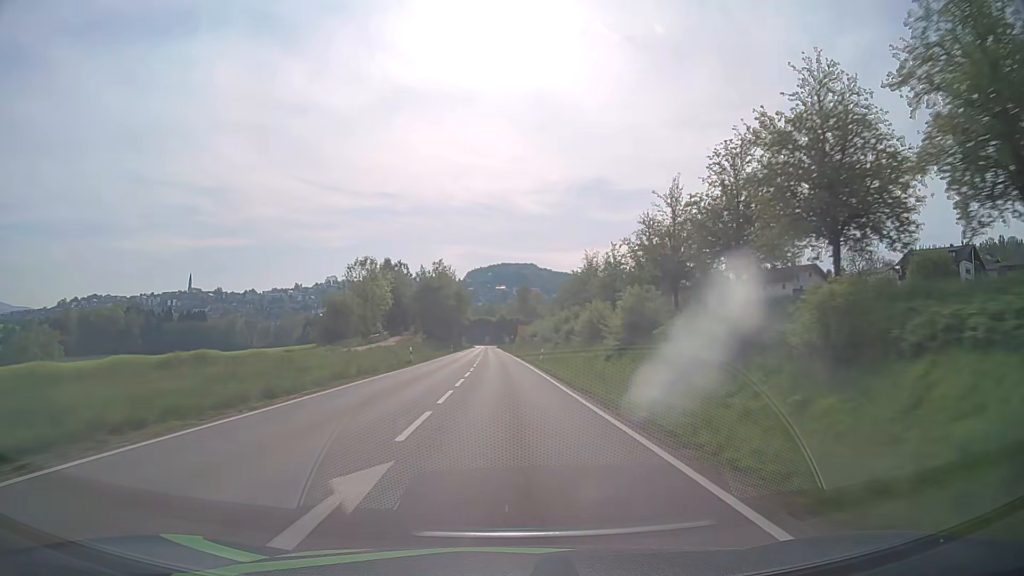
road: secondary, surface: asphalt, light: Day
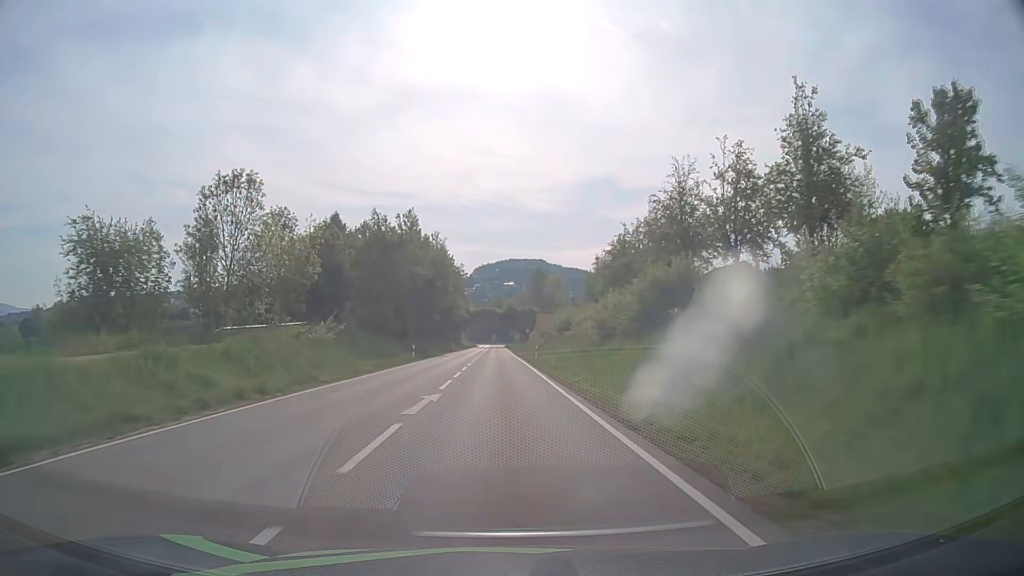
(-0.3, +44.6) m; -1°
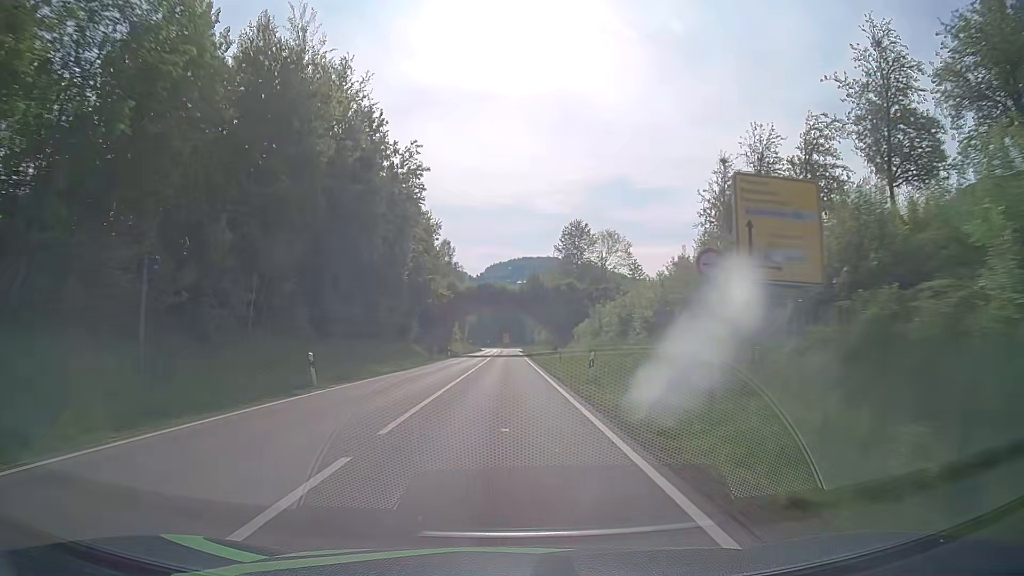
(-0.4, +69.4) m; -1°
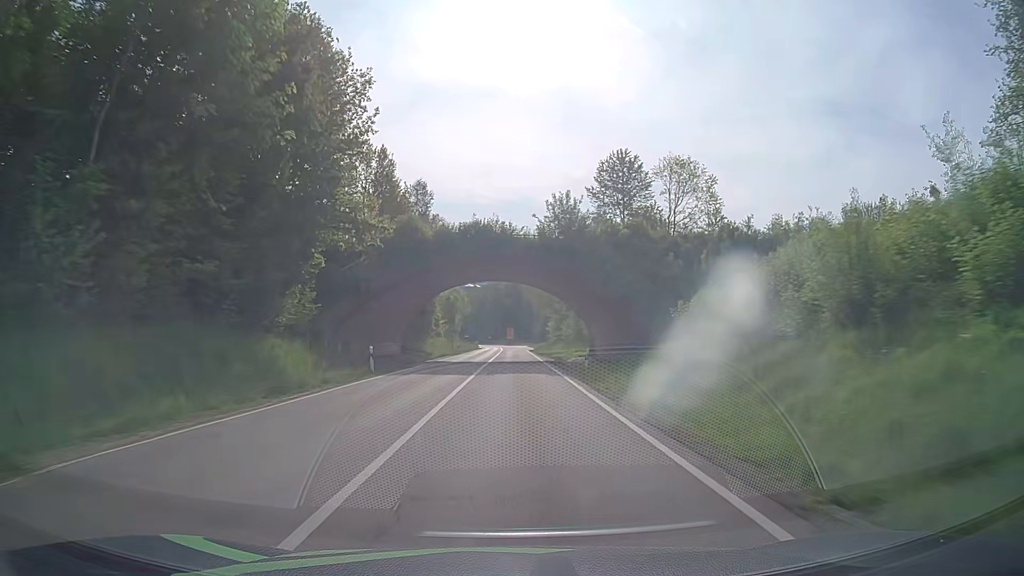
(-0.3, +39.5) m; 0°
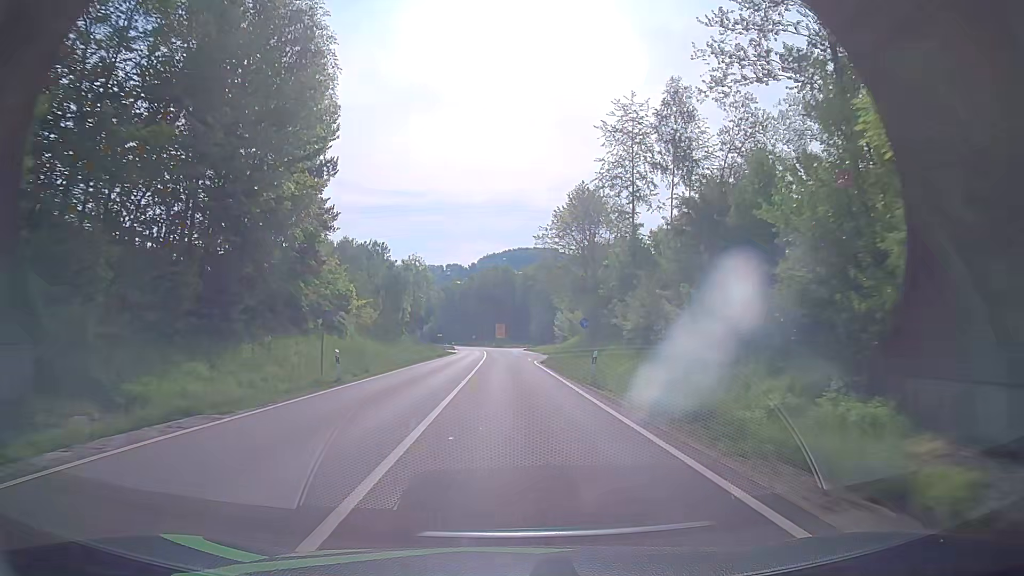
(+0.1, +48.6) m; +1°
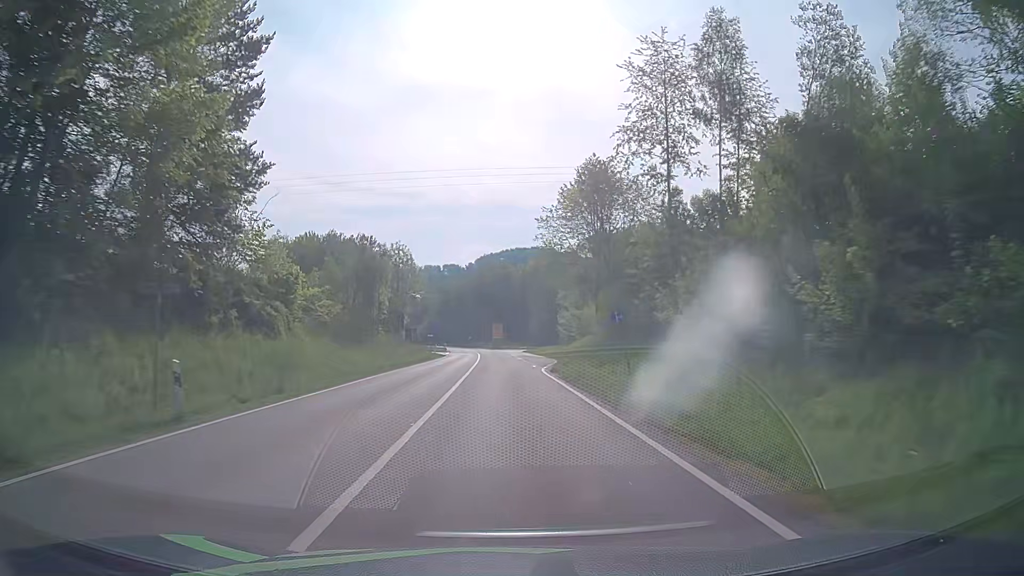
(-0.3, +11.4) m; -1°
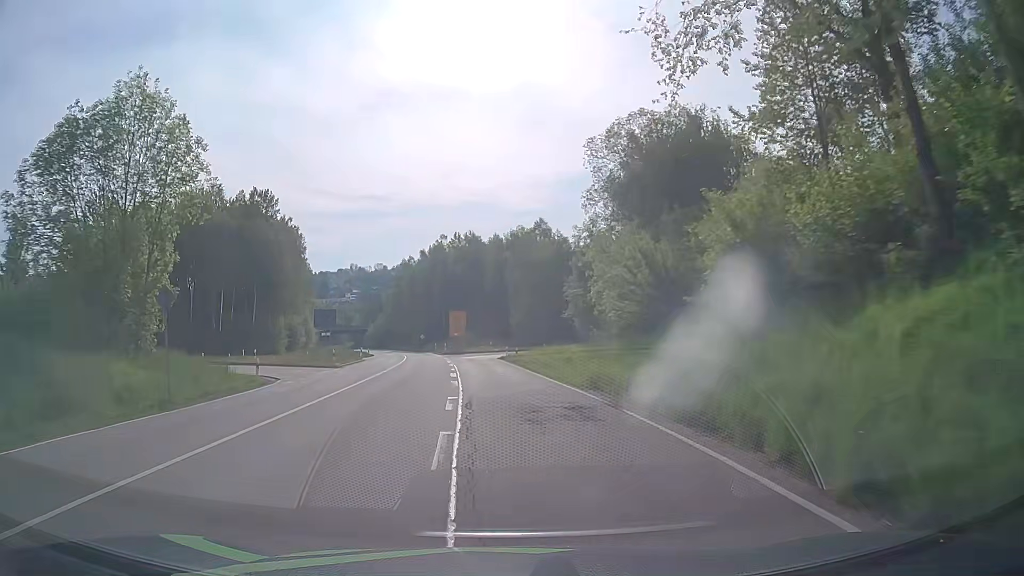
(+2.2, +52.4) m; +4°
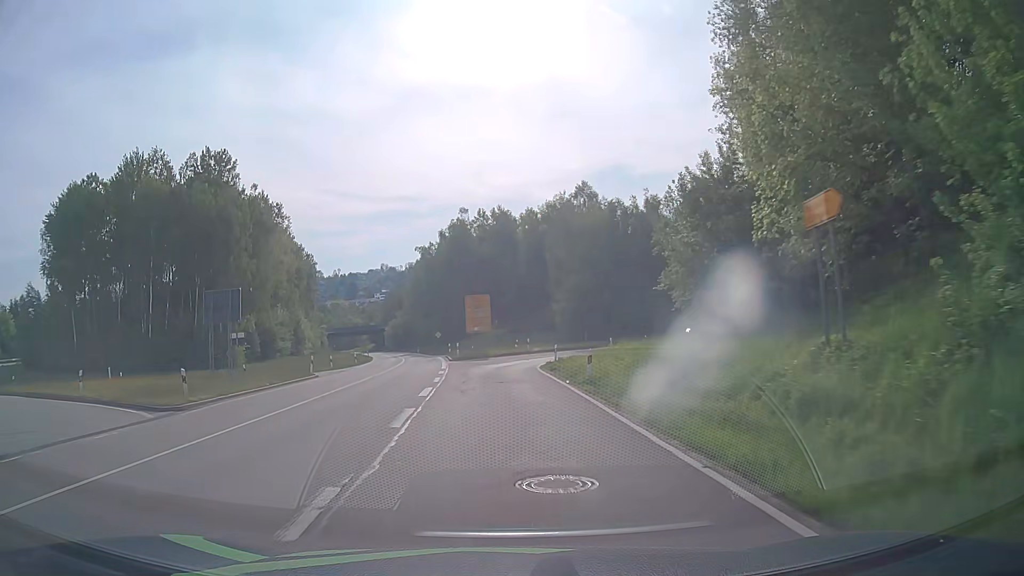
(-0.9, +26.4) m; -4°
